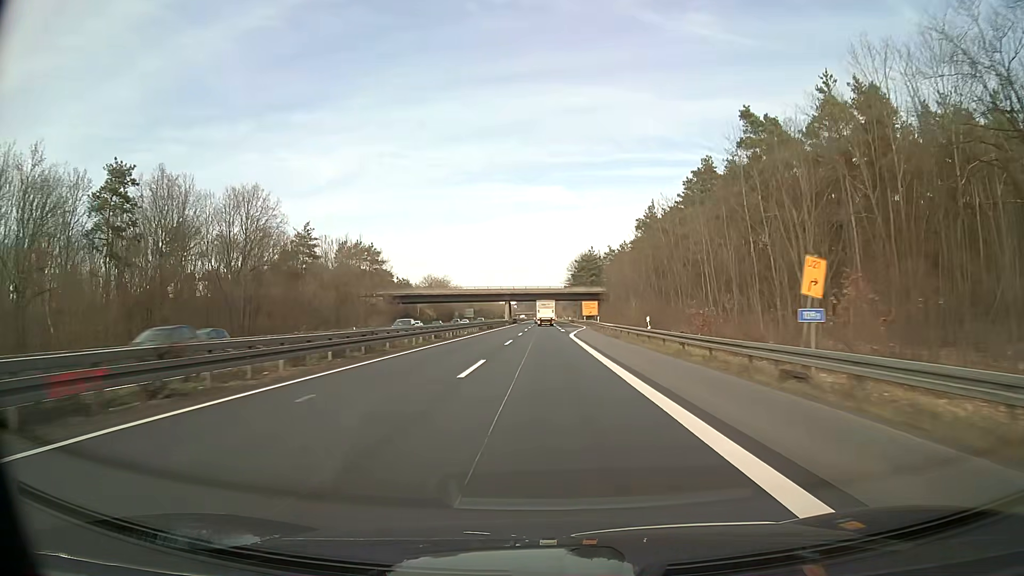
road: trunk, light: Day
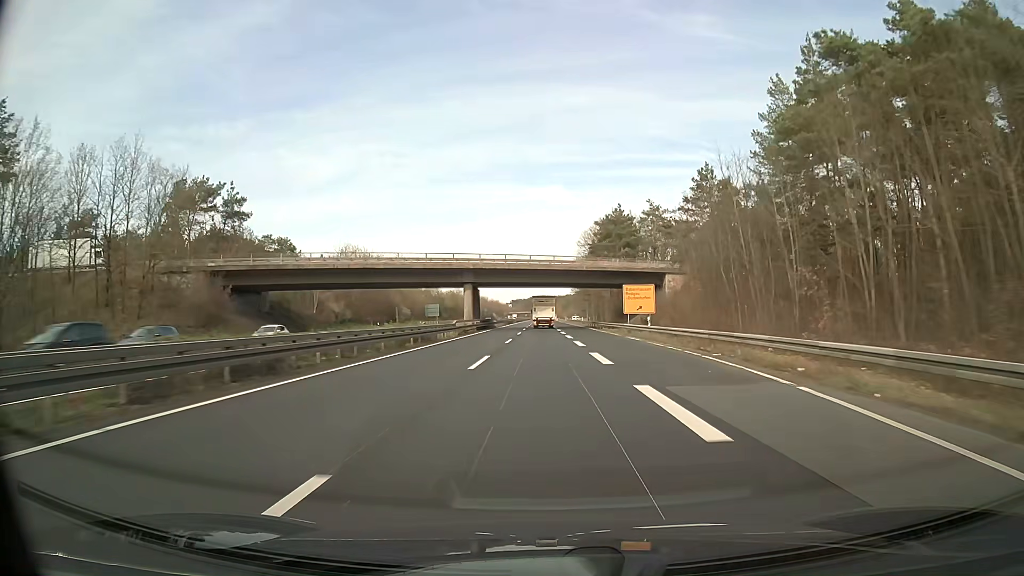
(+0.1, +69.5) m; 0°
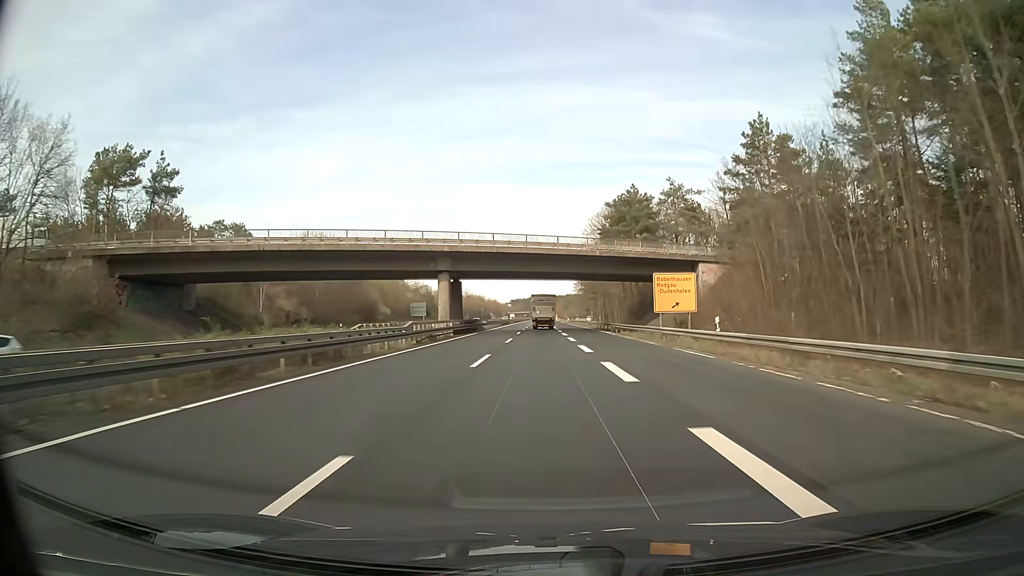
(0.0, +17.2) m; 0°
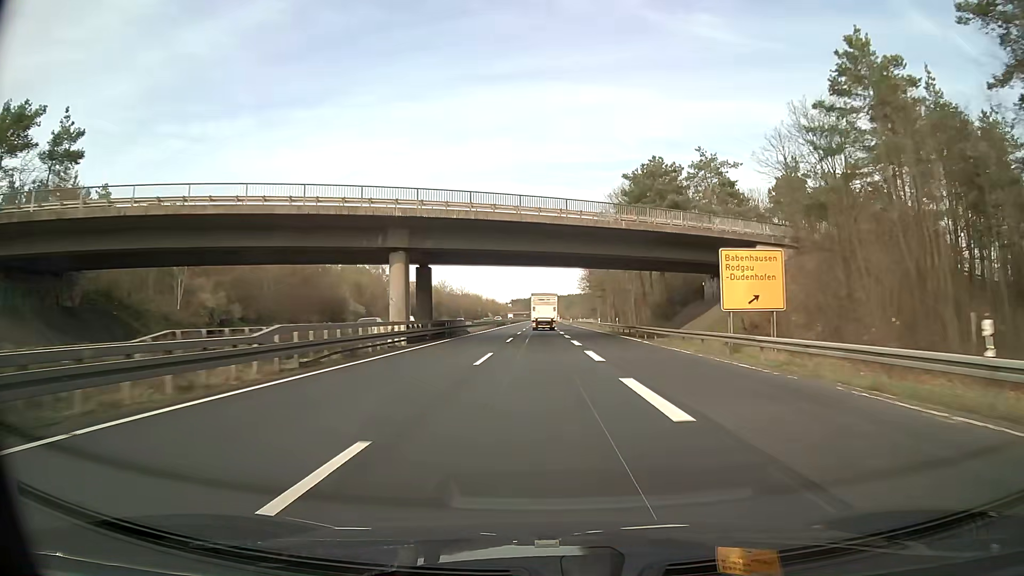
(0.0, +17.2) m; 0°
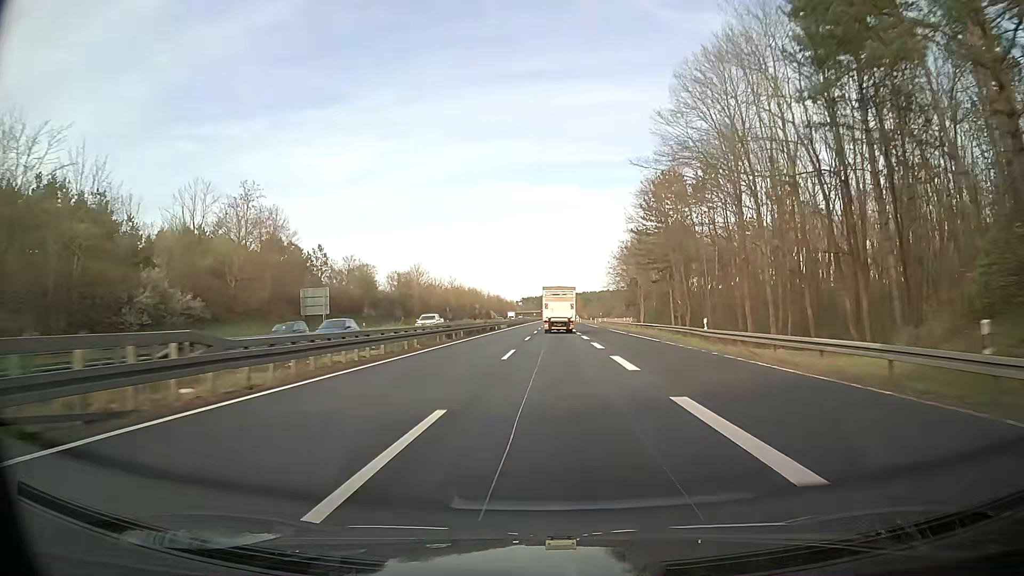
(-0.3, +51.5) m; -1°
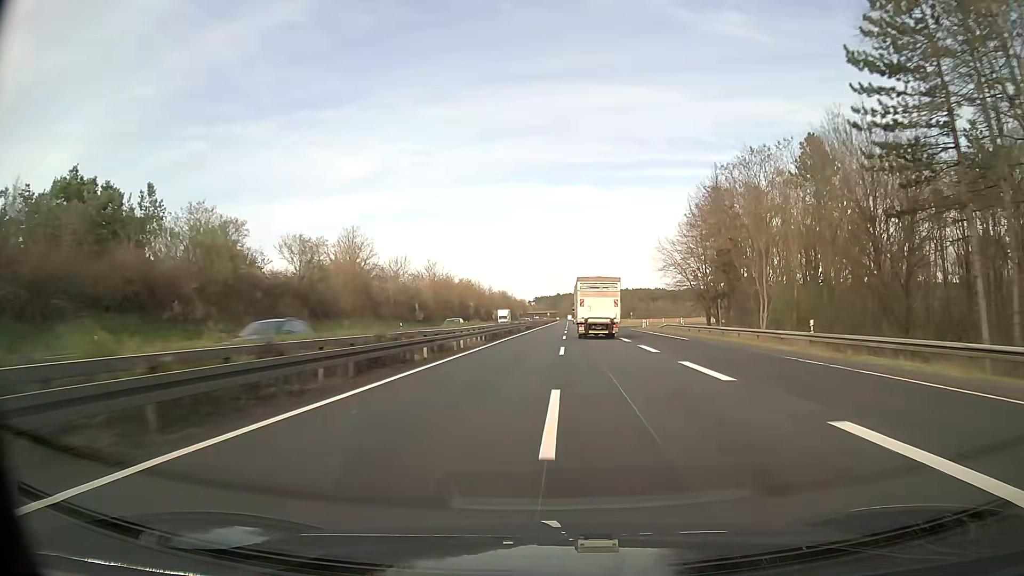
(+0.2, +51.2) m; -1°
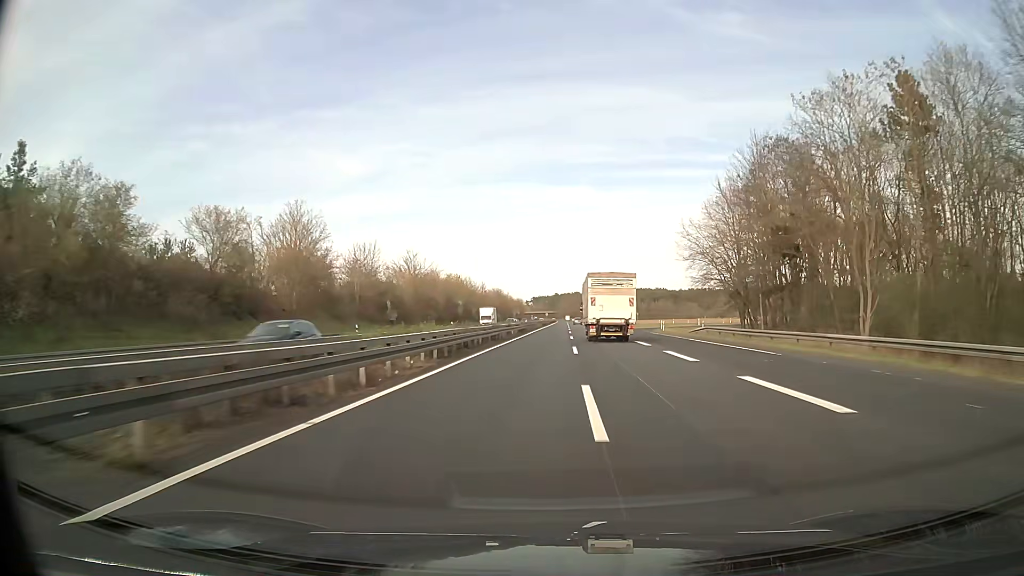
(0.0, +17.1) m; 0°
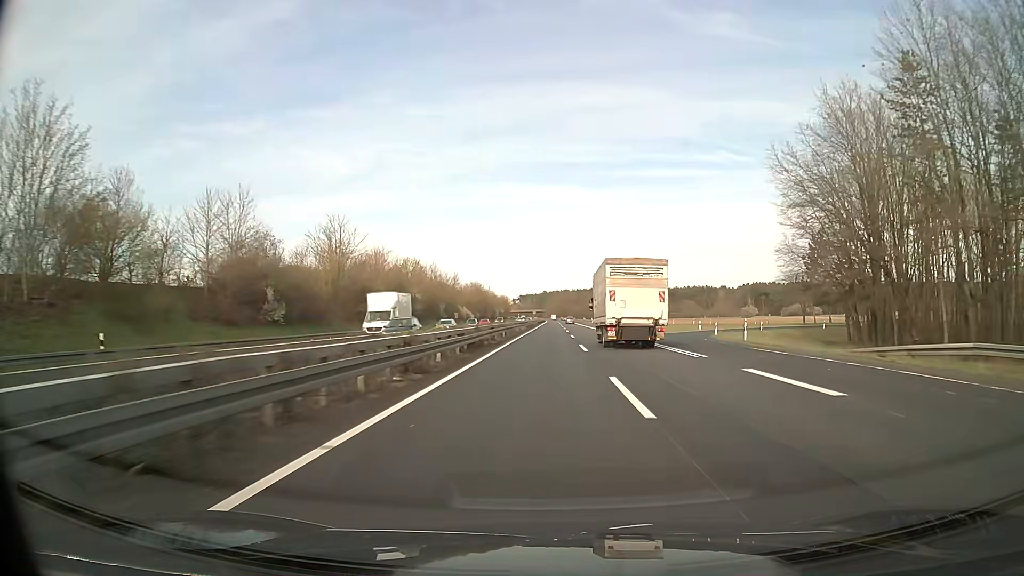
(+0.2, +34.4) m; +1°
(0, +10) (0, +20) (0, +30) (0, +40) (0, +50) (+1, +60) (+1, +70) (+1, +80) (+1, +90) (+1, +100) m
